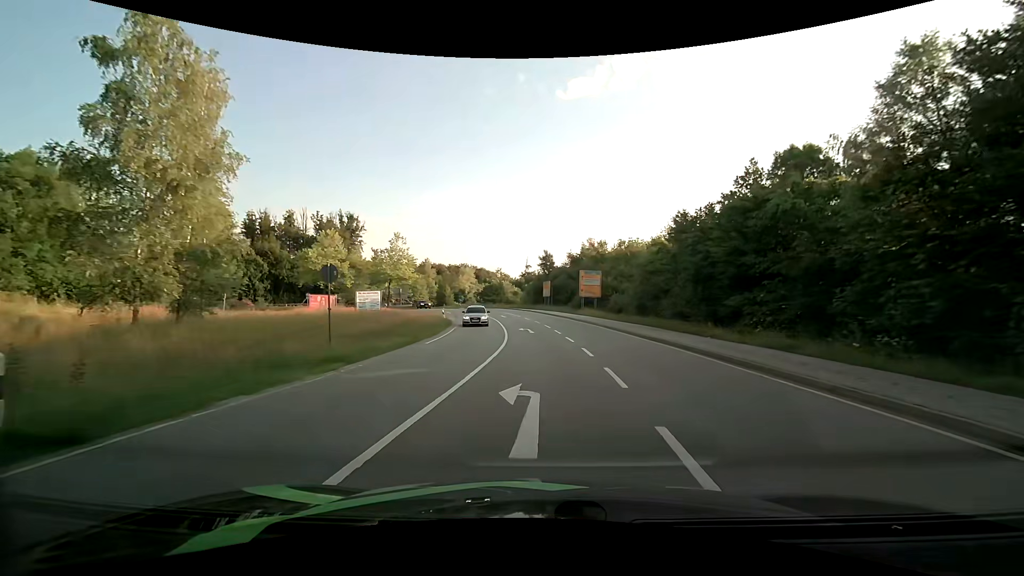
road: secondary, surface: asphalt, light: Day
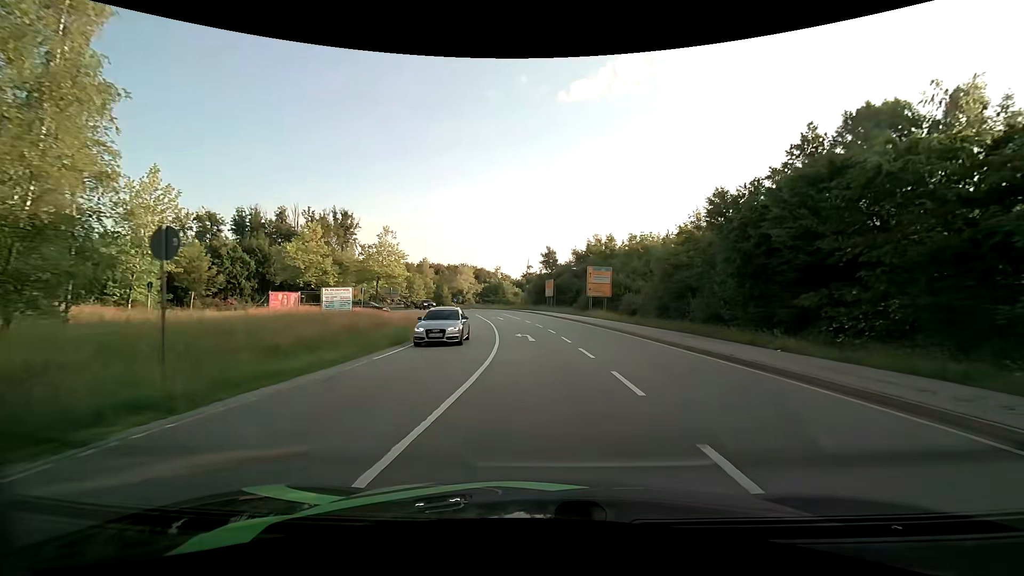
(0.0, +6.8) m; 0°
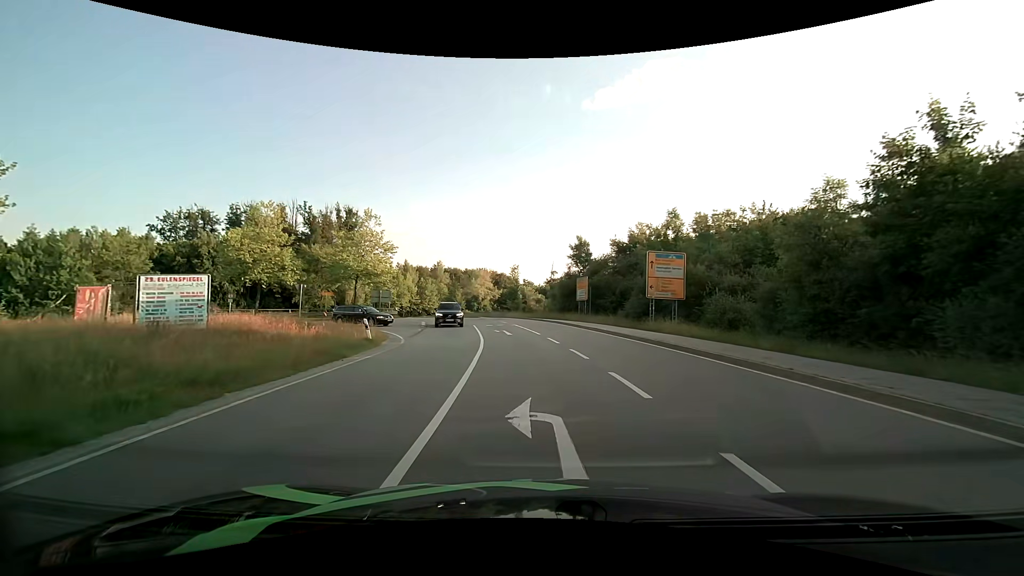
(-0.4, +17.8) m; -3°
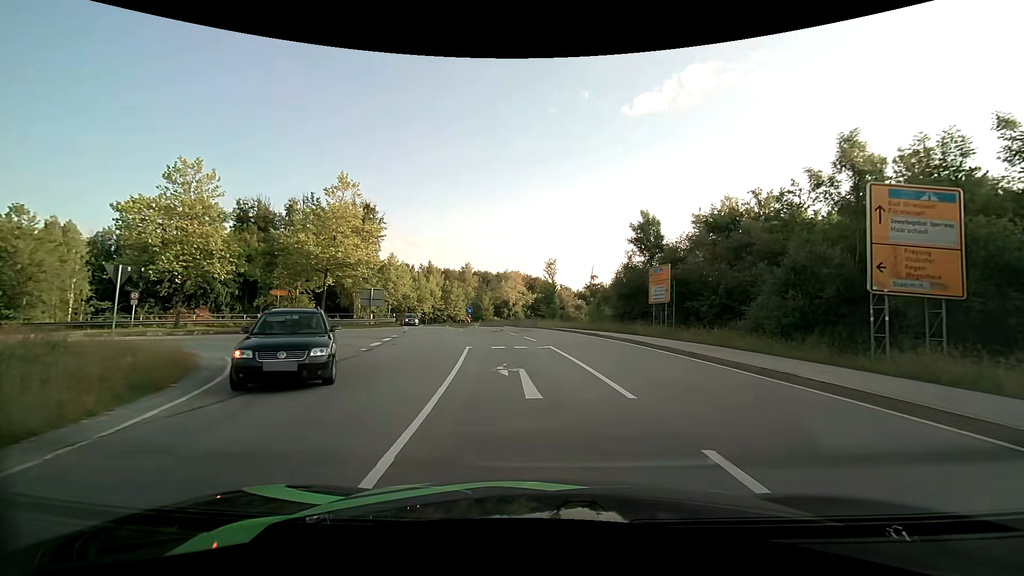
(-0.6, +17.6) m; -4°
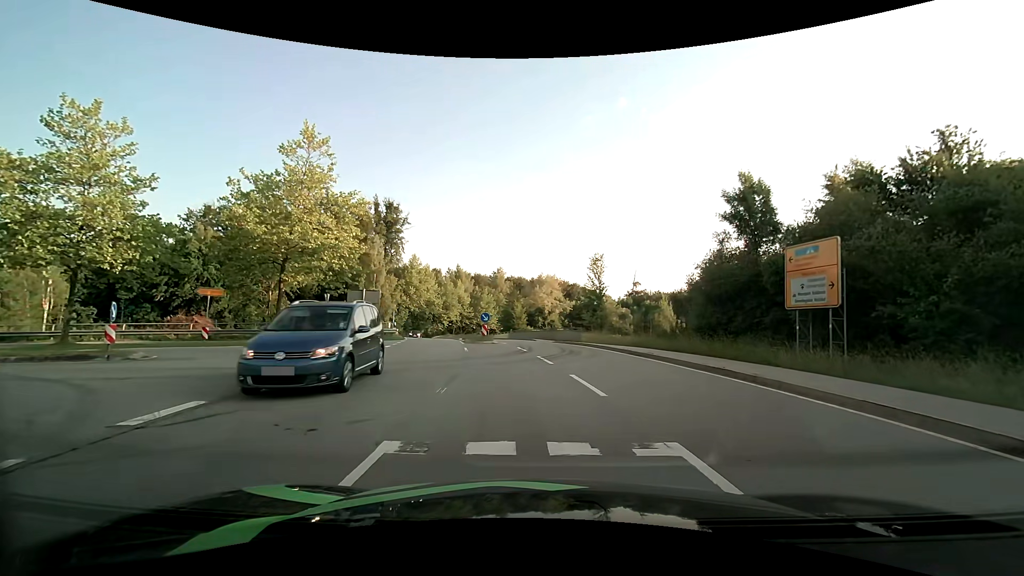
(-0.5, +12.4) m; -4°
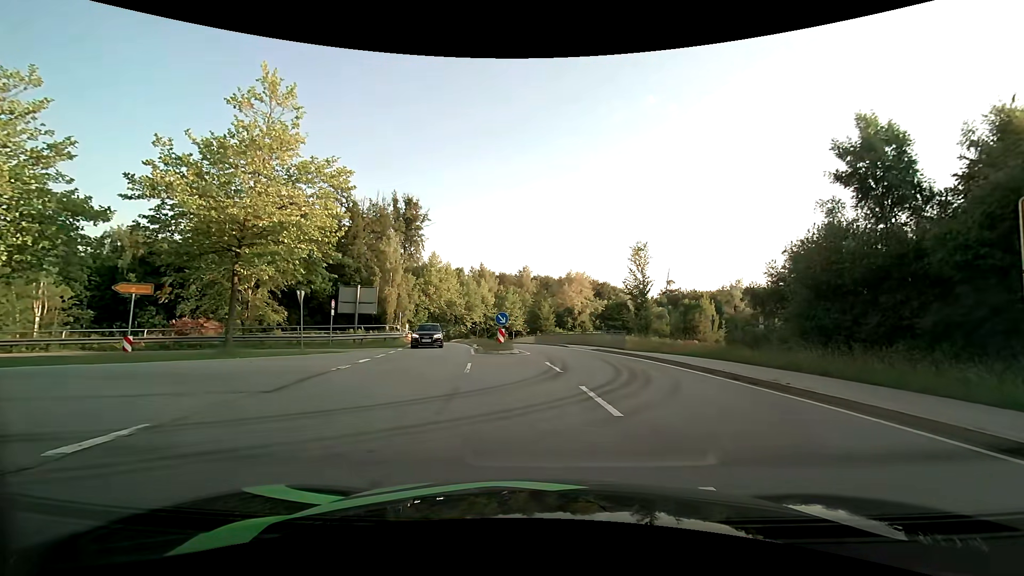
(-0.2, +7.3) m; -3°
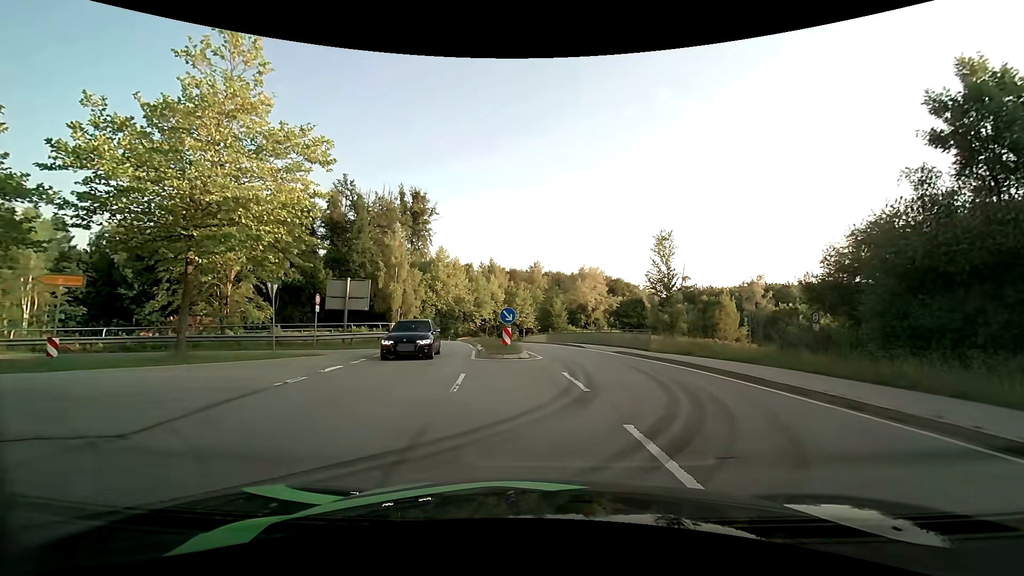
(-0.1, +3.8) m; -1°
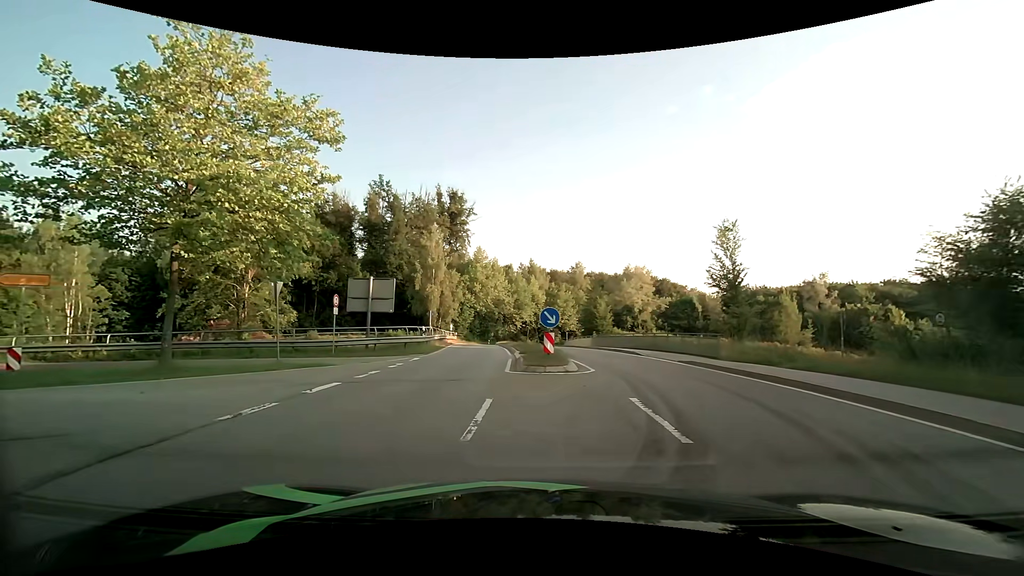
(-0.1, +3.7) m; -5°
(-4, +9) (-14, +10) (-23, +7) (-32, +3) (-41, -1) (-50, -6) (-59, -10) (-69, -13) (-79, -14) (-88, -12) m
